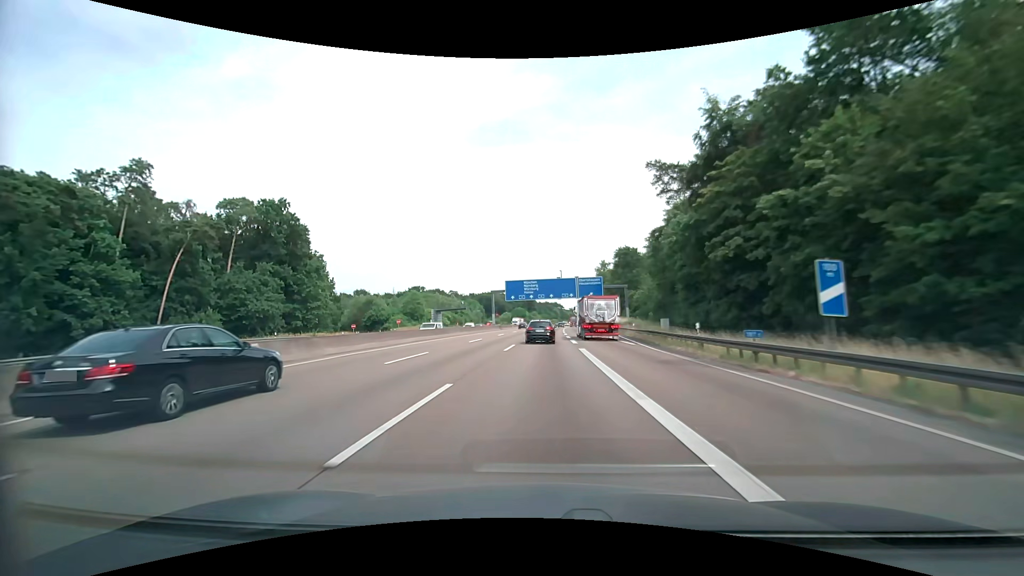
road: motorway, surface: asphalt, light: Day
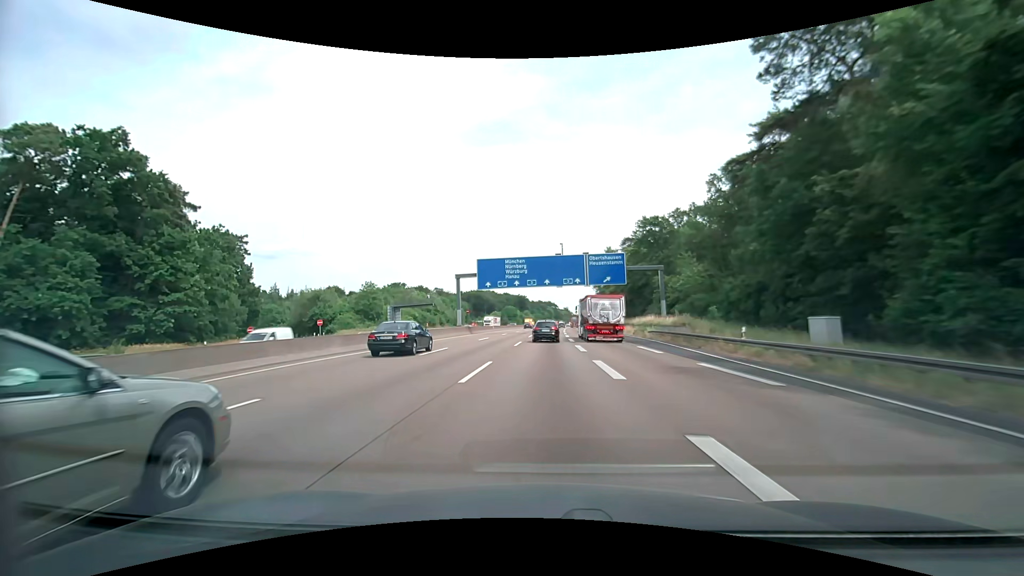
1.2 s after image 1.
(+0.2, +31.6) m; +1°
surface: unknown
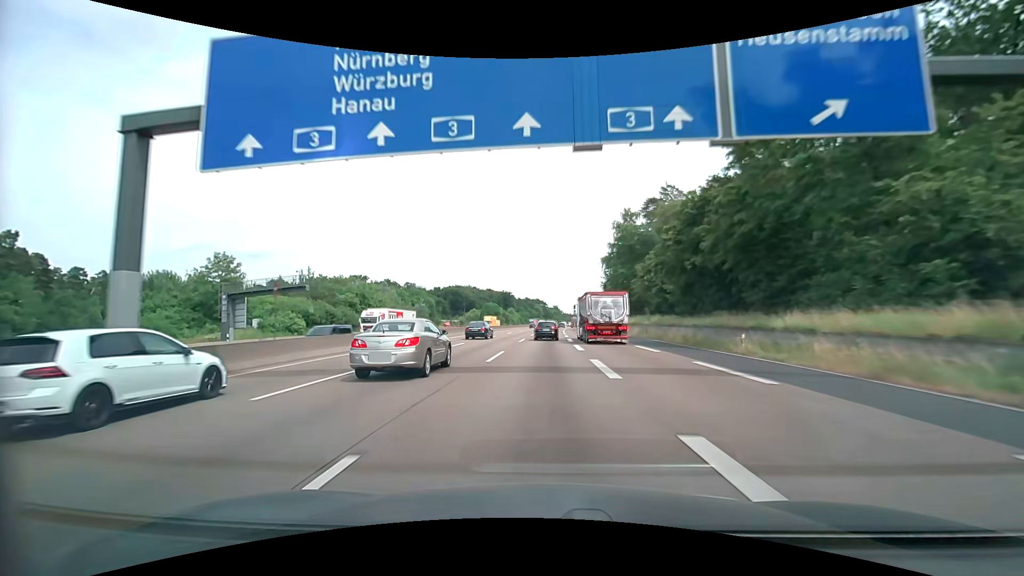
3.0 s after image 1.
(+0.6, +47.9) m; +1°
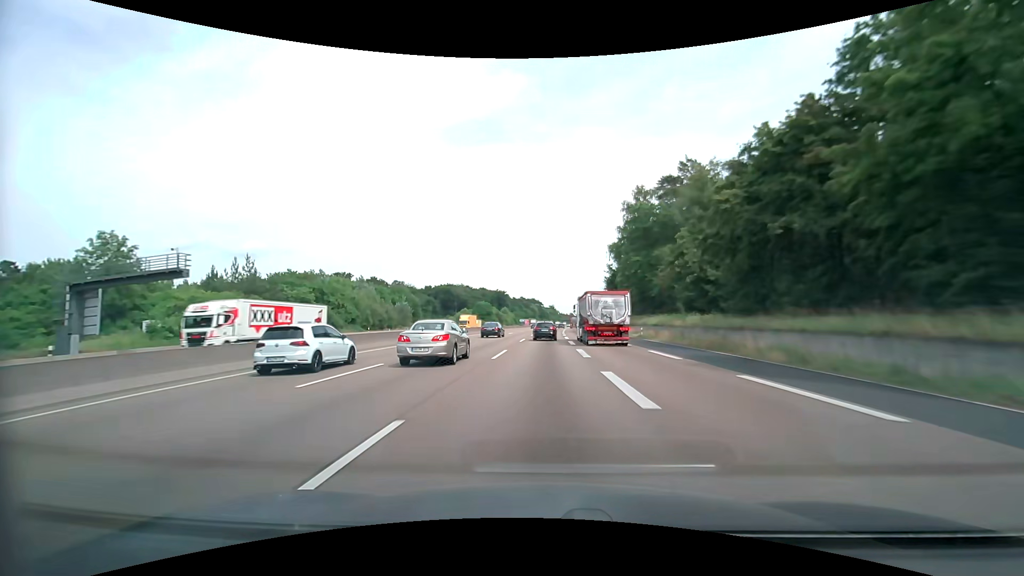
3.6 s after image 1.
(+0.1, +16.1) m; 0°
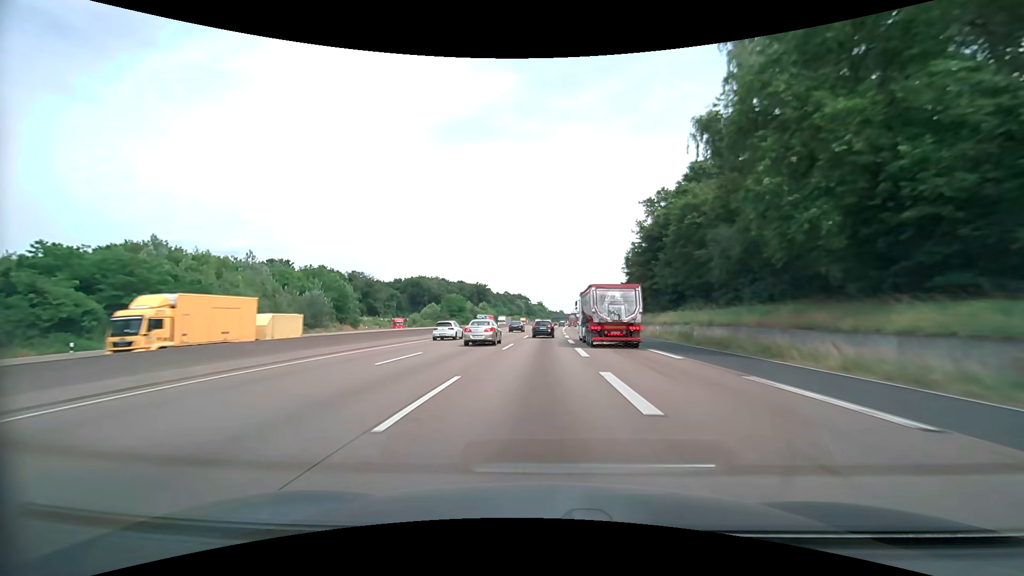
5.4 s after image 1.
(+0.5, +48.5) m; +1°
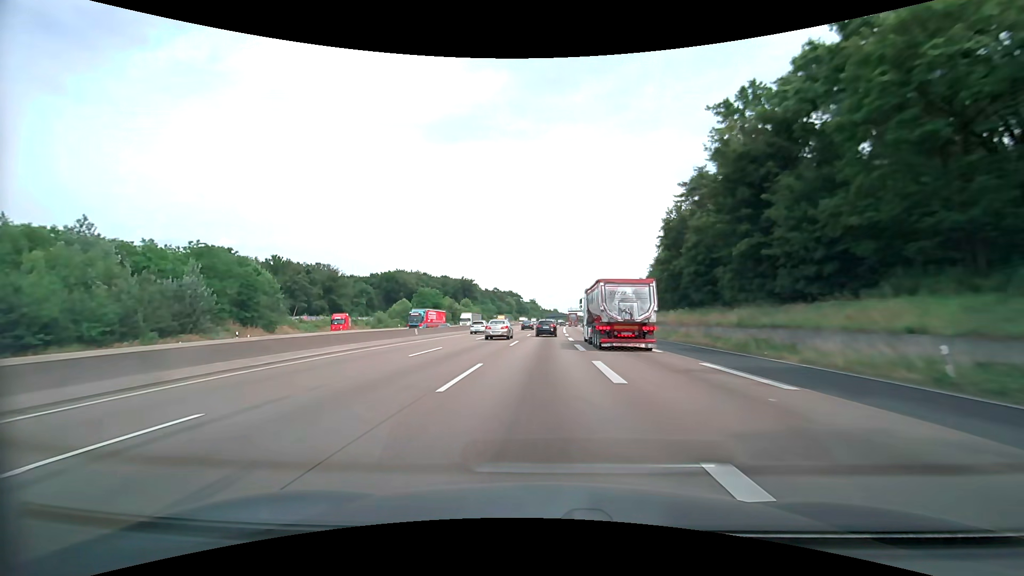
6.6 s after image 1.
(+0.2, +32.4) m; +1°
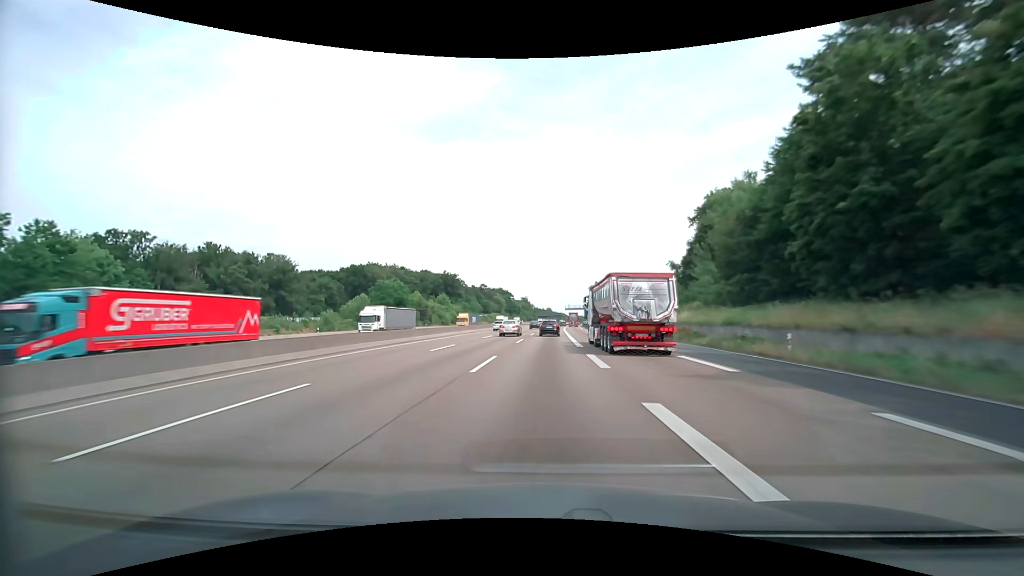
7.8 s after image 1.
(+0.2, +32.4) m; +1°
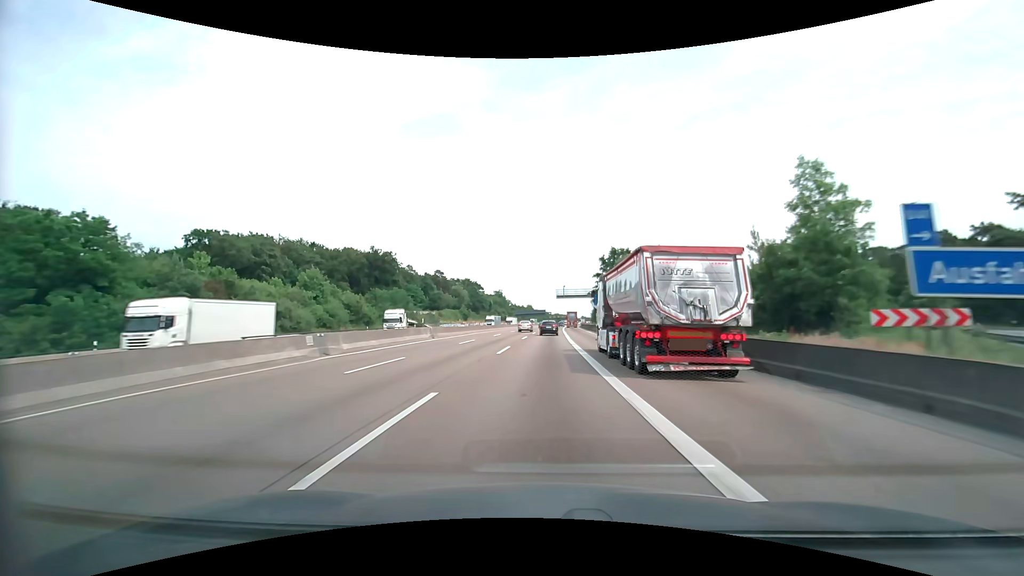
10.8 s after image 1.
(+1.8, +81.1) m; +2°
(0, +10) (0, +20) (0, +30) (0, +40) (0, +50) (+1, +60) (+1, +70) (+1, +80) (+2, +90) (+2, +100) m
